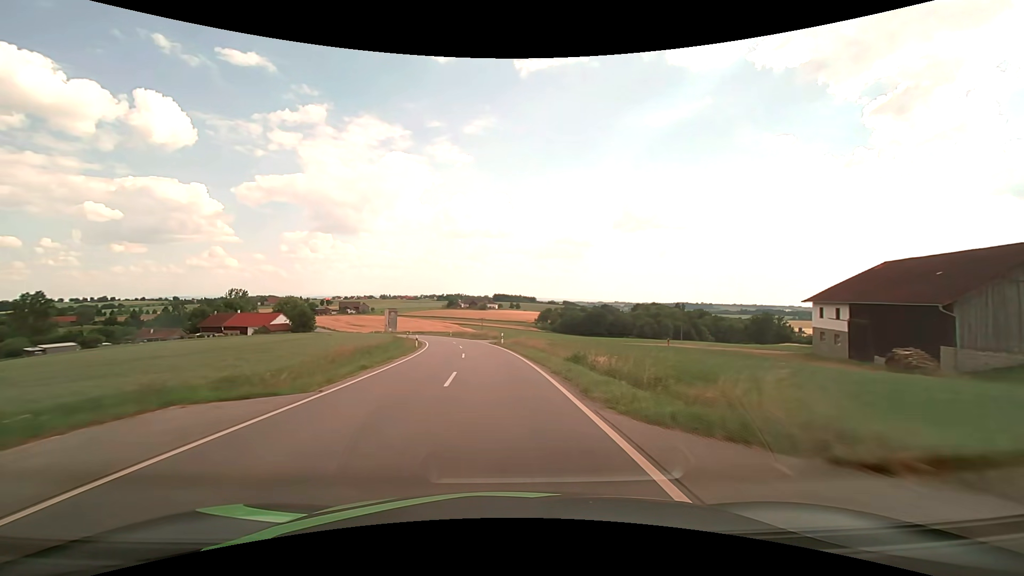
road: tertiary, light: Day
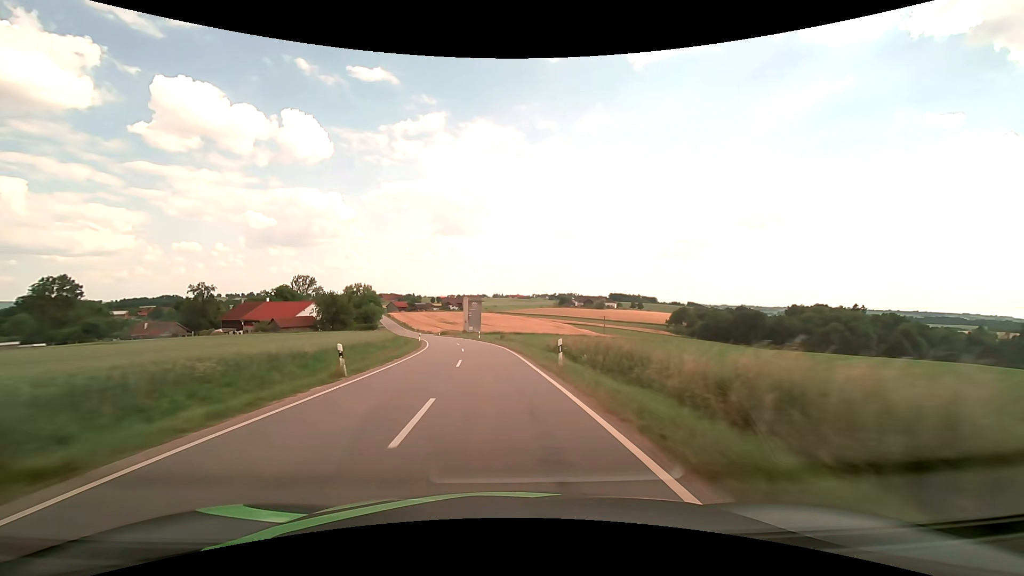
(-7.2, +67.0) m; -13°
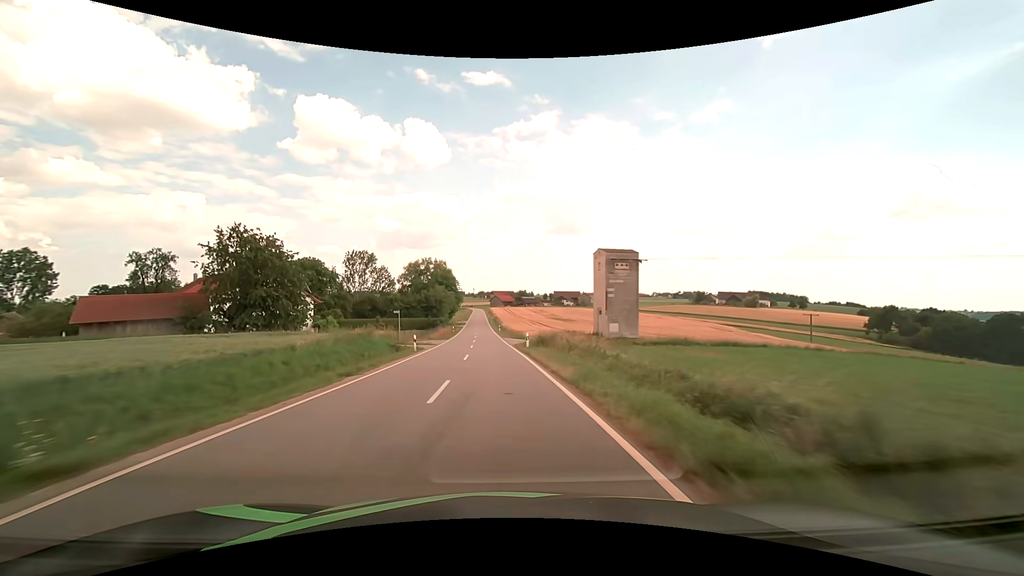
(-7.7, +69.5) m; -13°
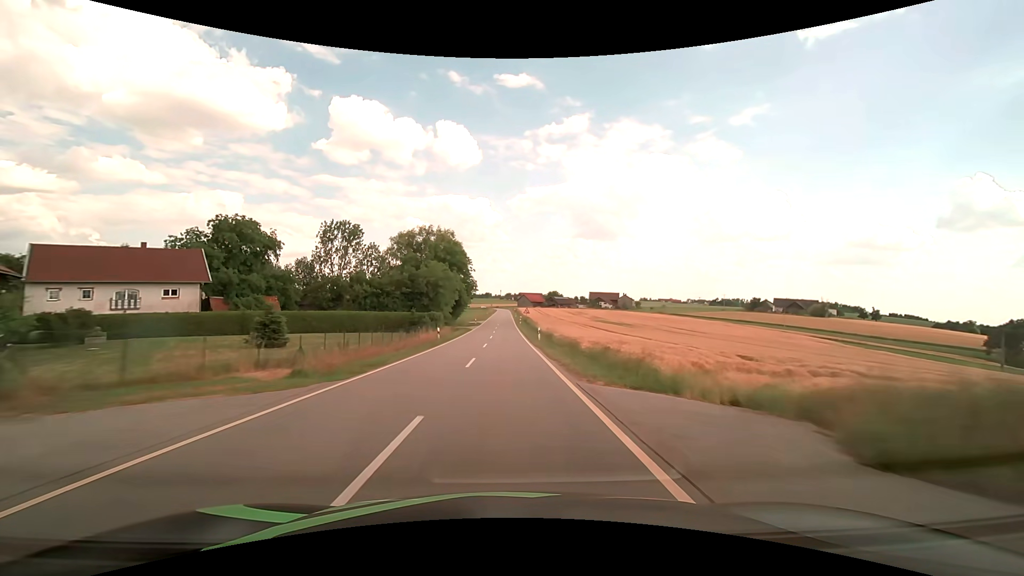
(-1.7, +42.0) m; -3°
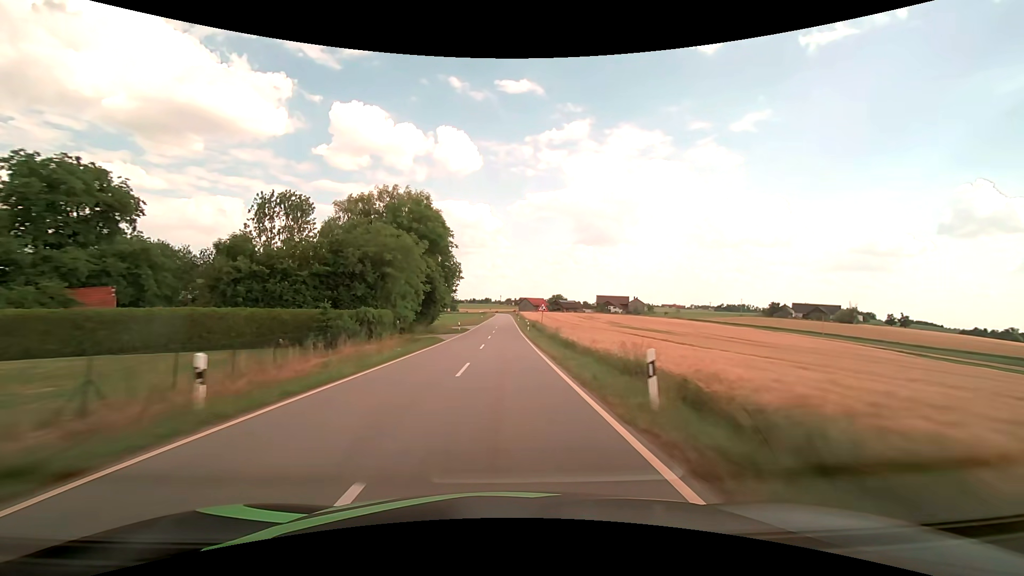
(0.0, +27.3) m; 0°
(0, +10) (0, +20) (0, +30) (0, +40) (0, +50) (0, +60) (0, +70) (0, +80) (0, +90) (0, +100) m
